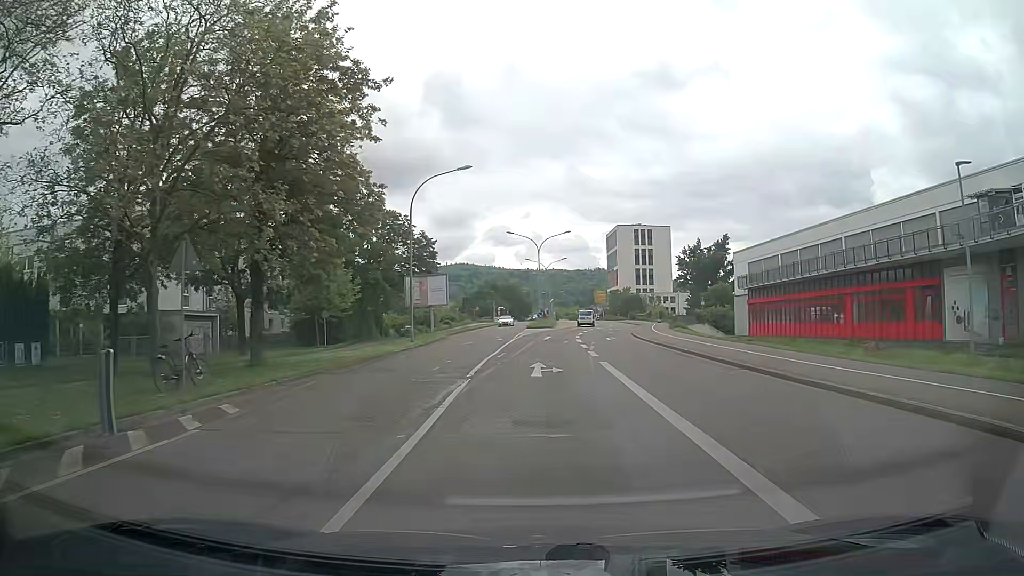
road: tertiary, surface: asphalt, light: Day
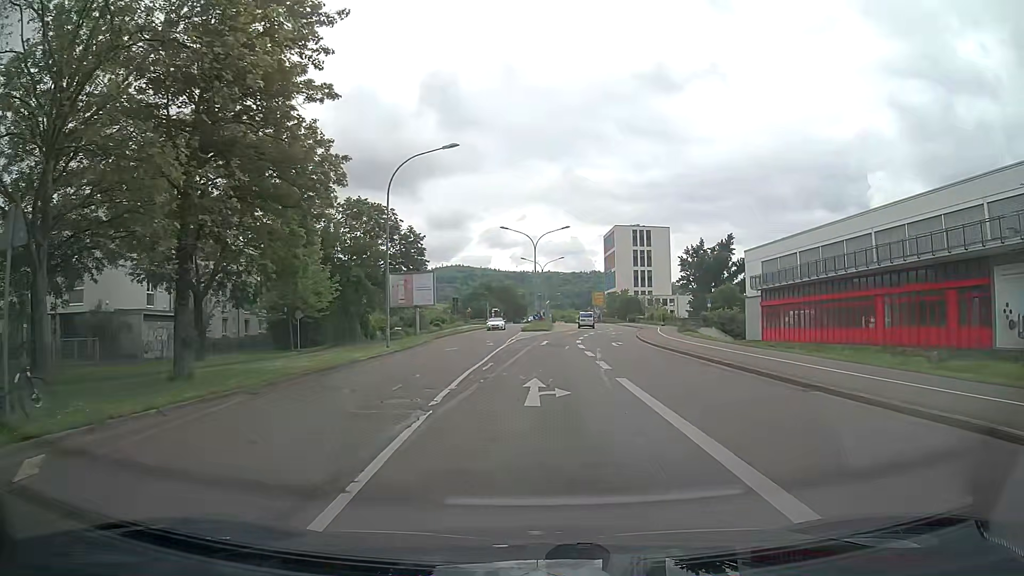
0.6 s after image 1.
(0.0, +5.3) m; +1°
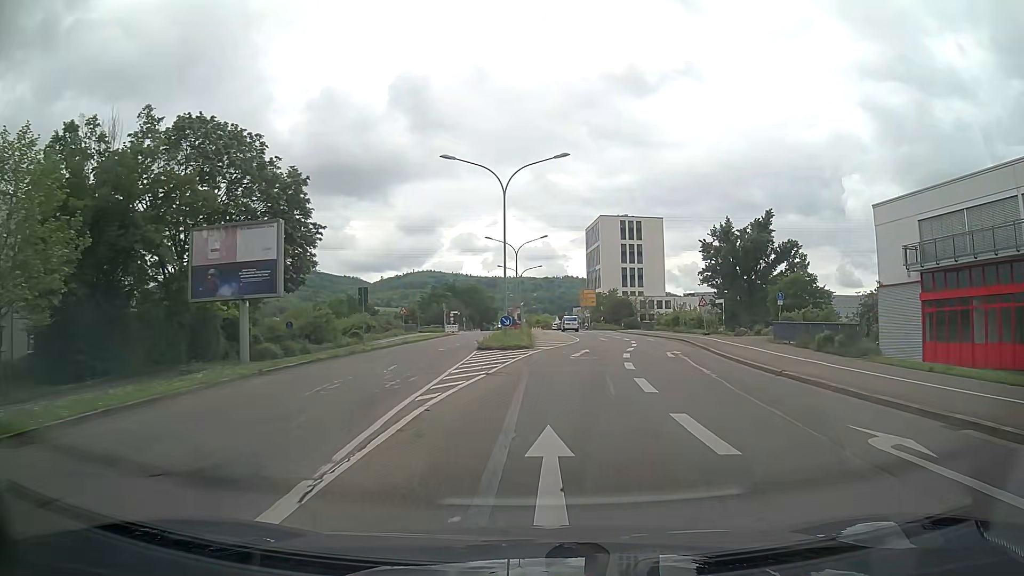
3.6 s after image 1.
(+0.2, +30.7) m; +2°
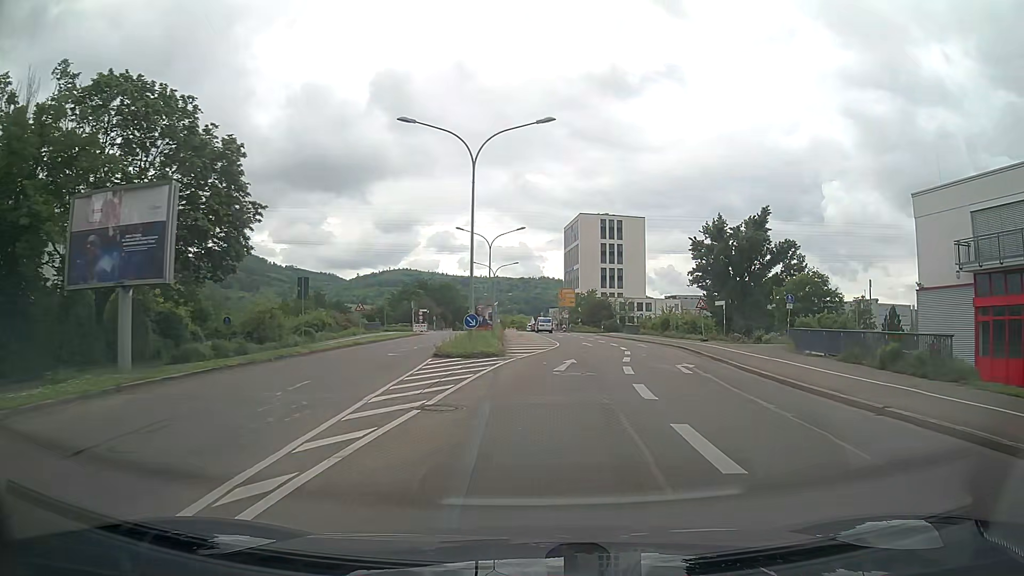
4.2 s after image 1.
(+0.1, +6.6) m; +2°
